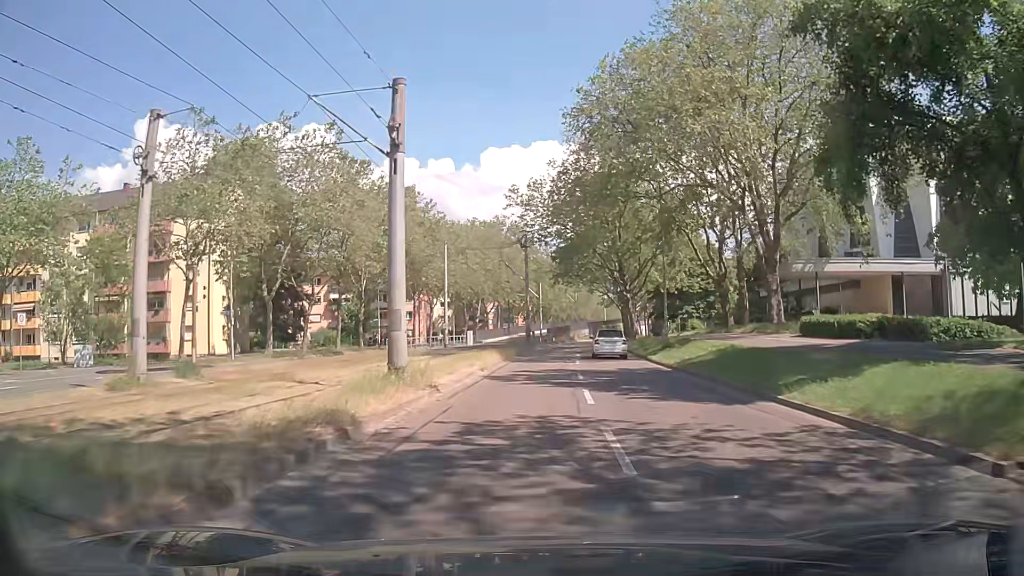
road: tertiary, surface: asphalt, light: Day
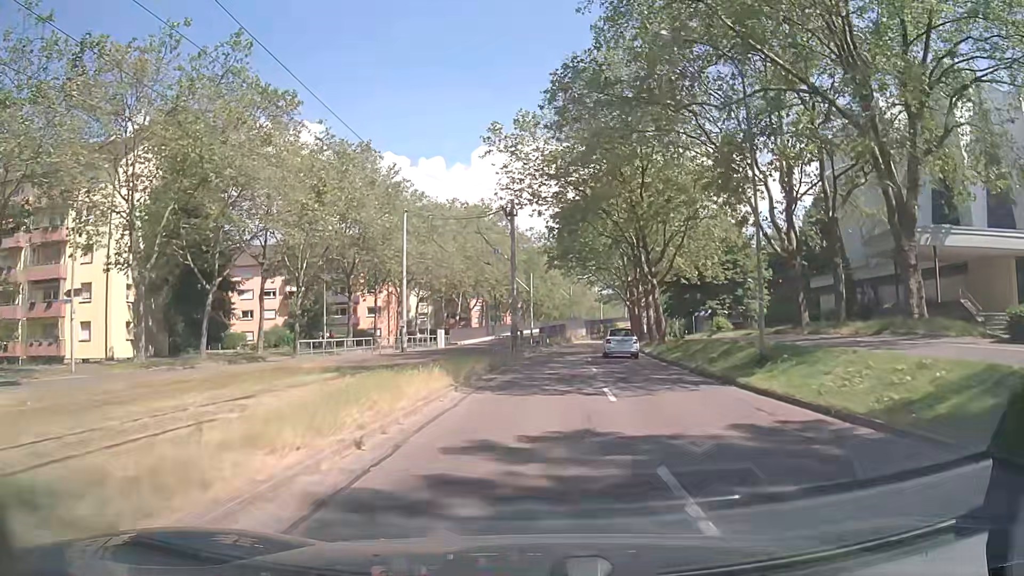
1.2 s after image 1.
(0.0, +15.2) m; 0°
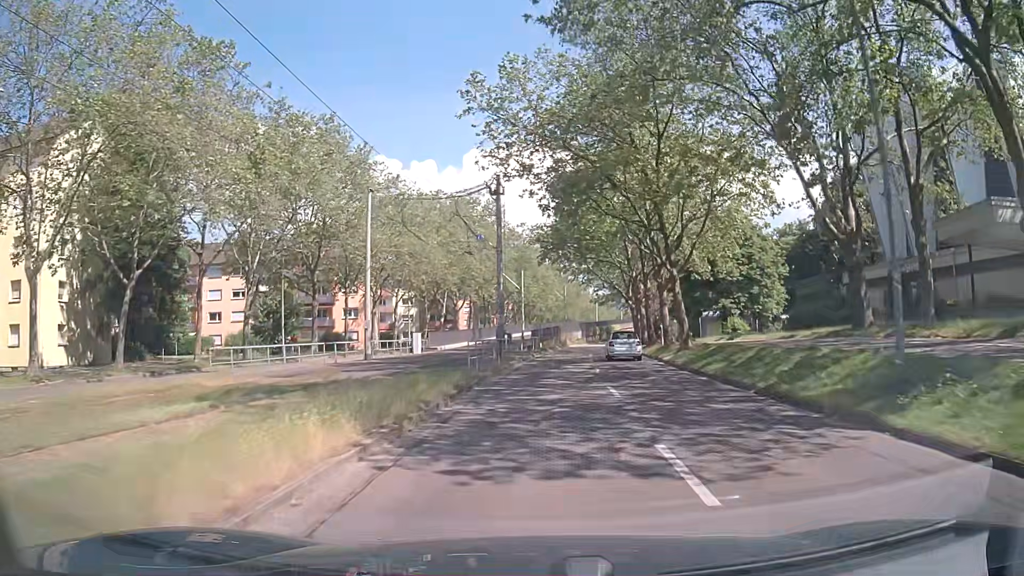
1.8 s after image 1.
(+0.1, +7.6) m; +2°
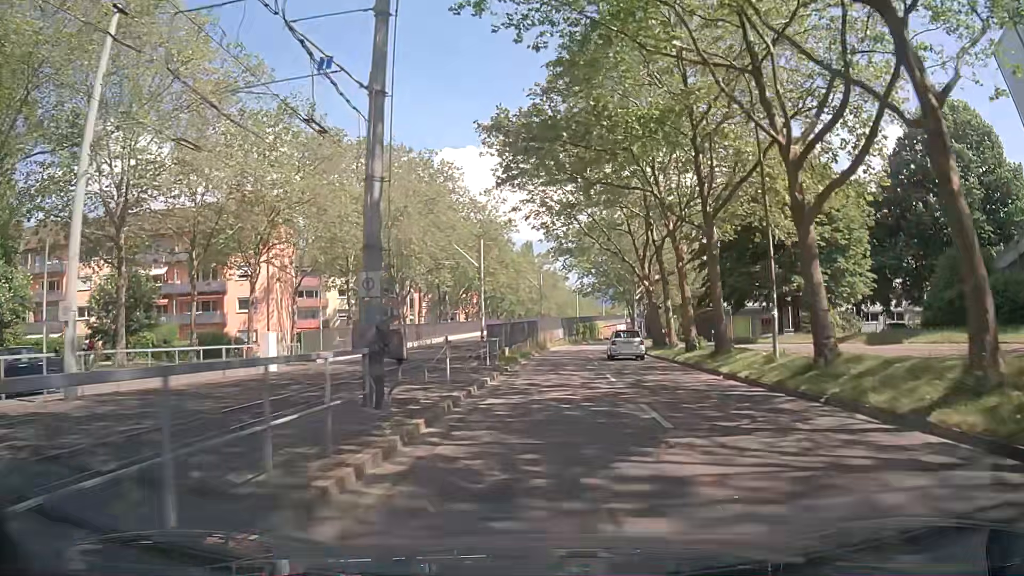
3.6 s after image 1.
(+0.3, +23.0) m; +2°
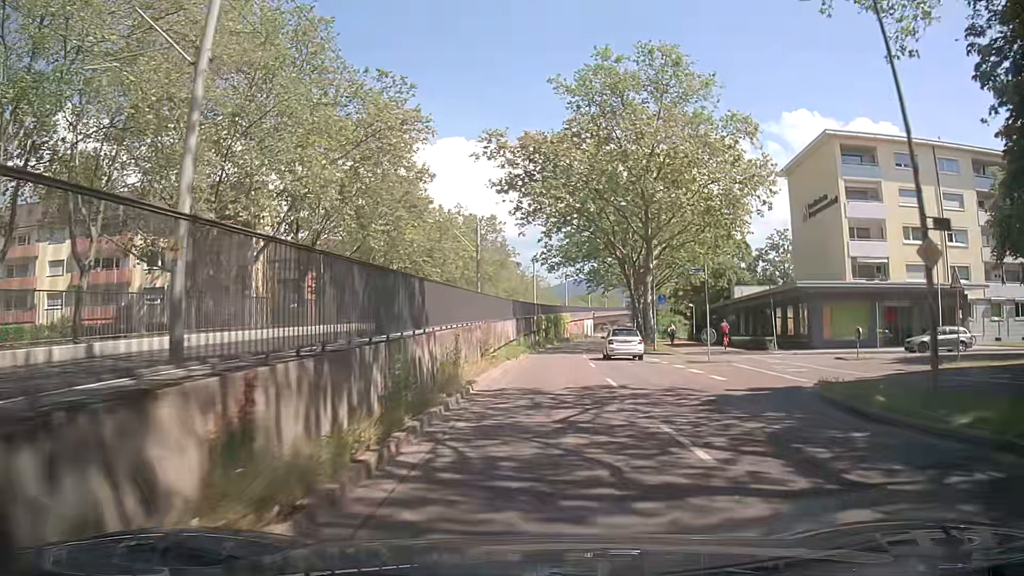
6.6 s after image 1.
(+1.4, +38.3) m; +5°
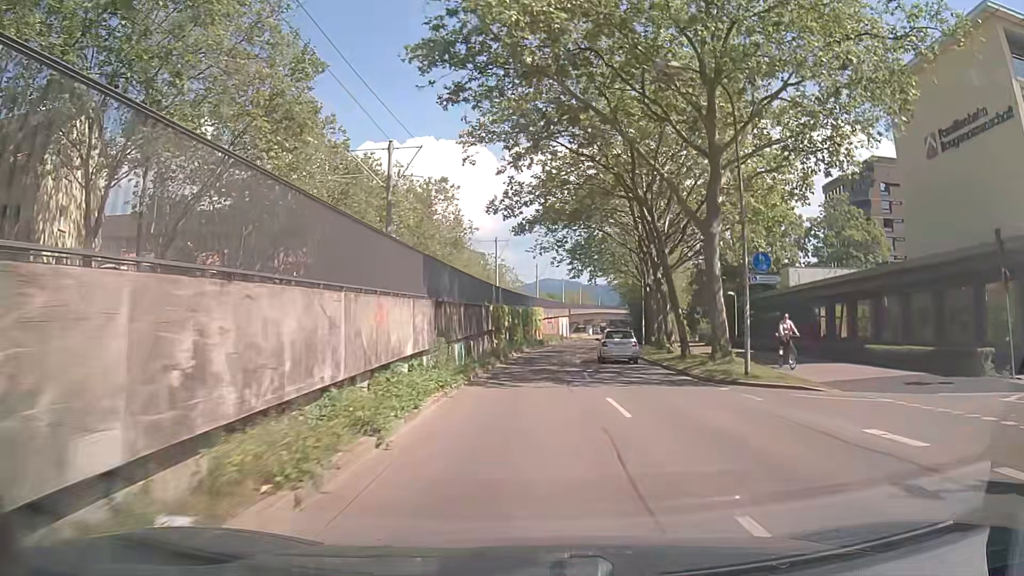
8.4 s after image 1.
(+0.4, +23.1) m; +2°
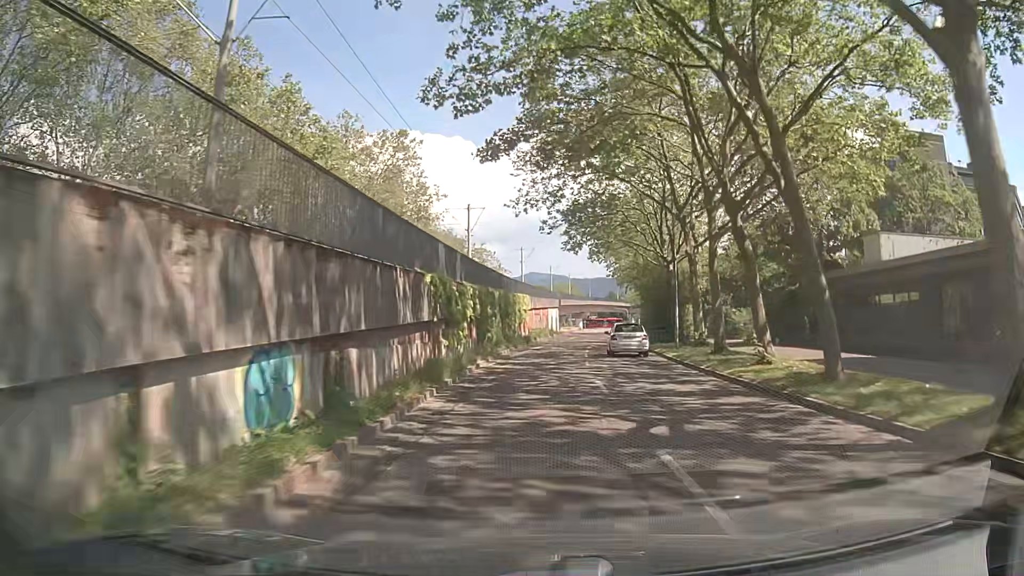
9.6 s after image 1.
(+0.1, +15.4) m; +1°
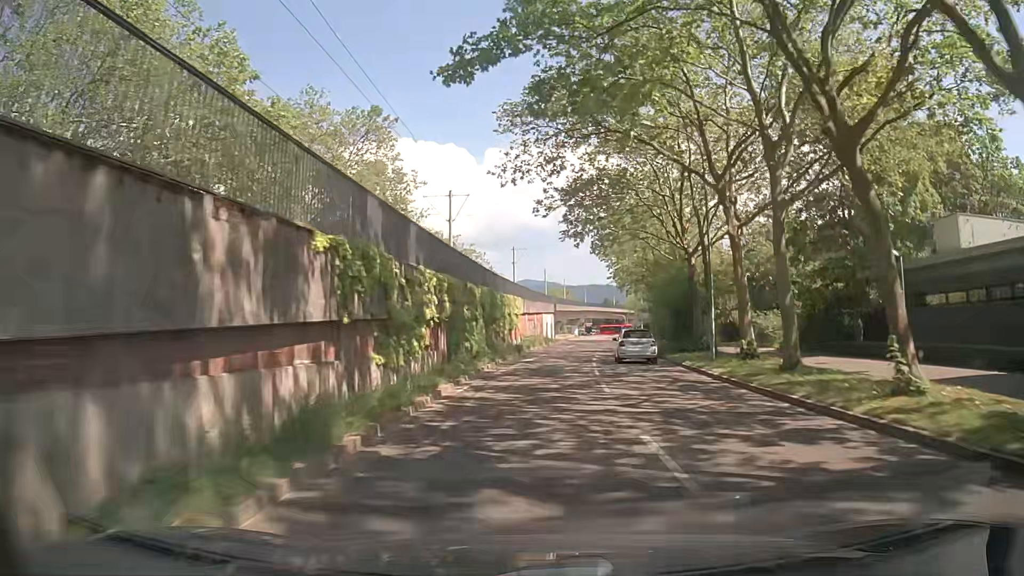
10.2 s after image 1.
(+0.1, +7.8) m; 0°
(0, +10) (0, +20) (+1, +30) (+1, +40) (+2, +50) (+3, +60) (+3, +70) (+4, +80) (+5, +90) (+6, +100) m
